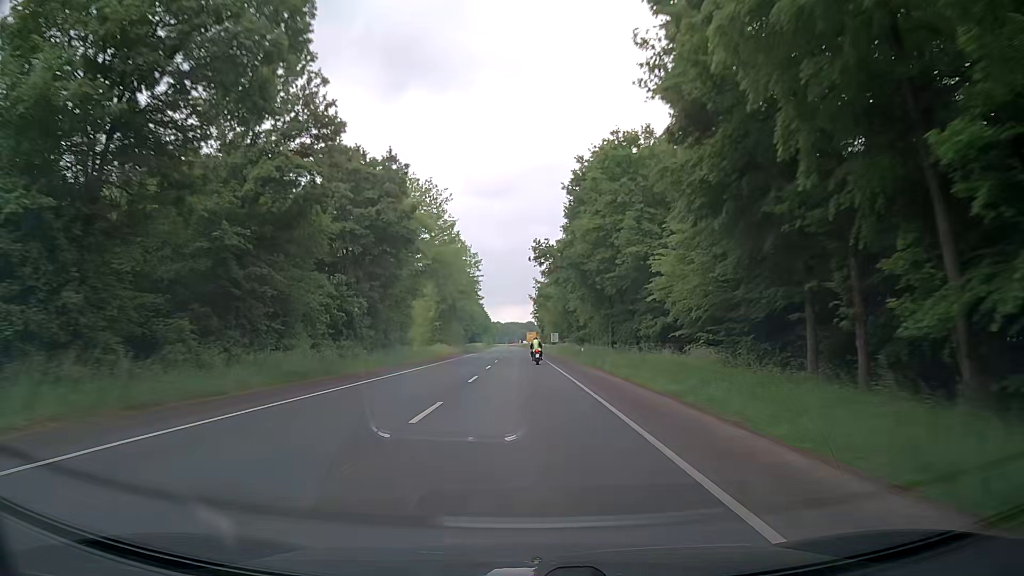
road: secondary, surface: asphalt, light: Day
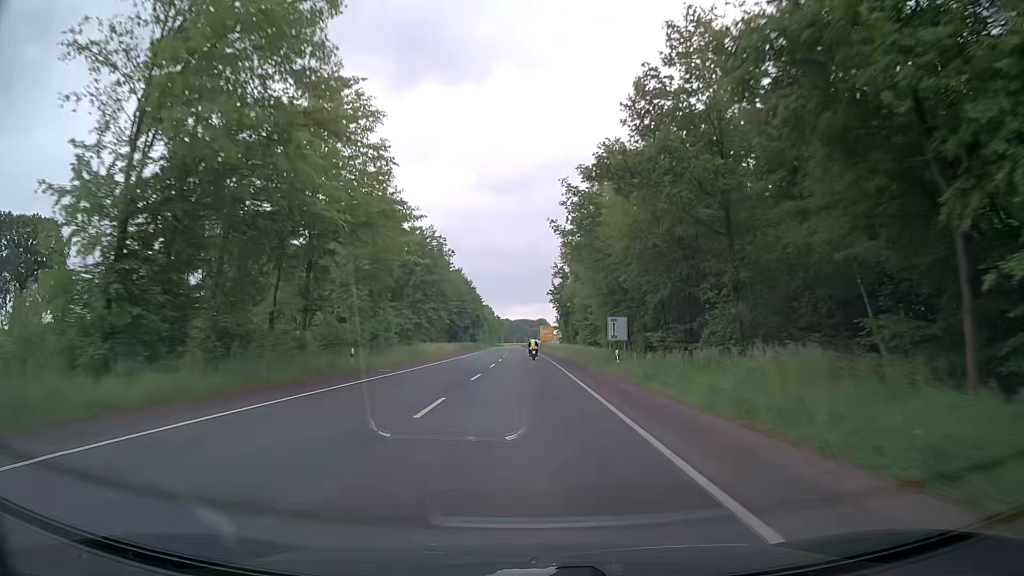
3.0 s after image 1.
(-0.5, +69.7) m; -1°
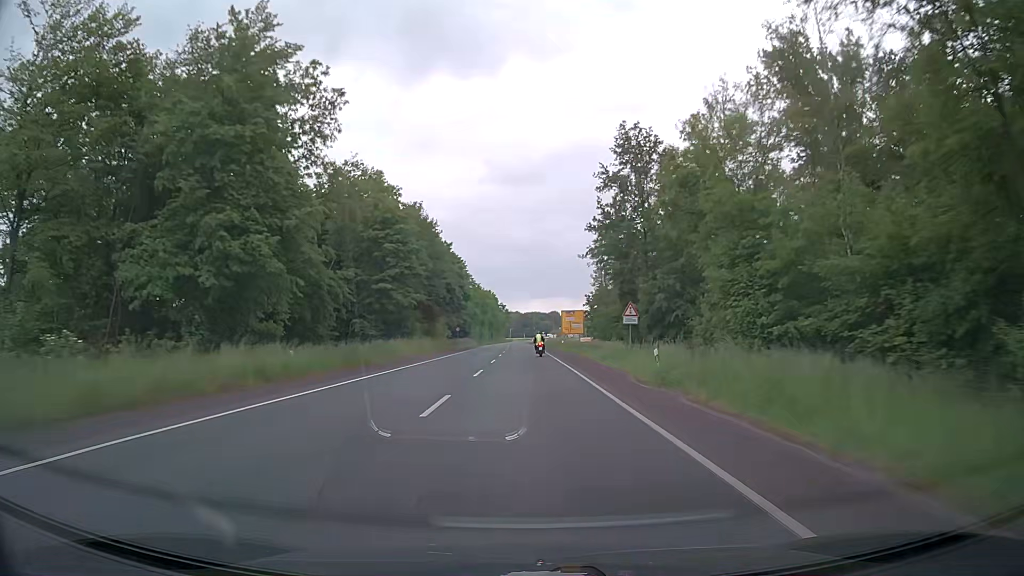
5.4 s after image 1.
(-0.3, +58.8) m; -1°
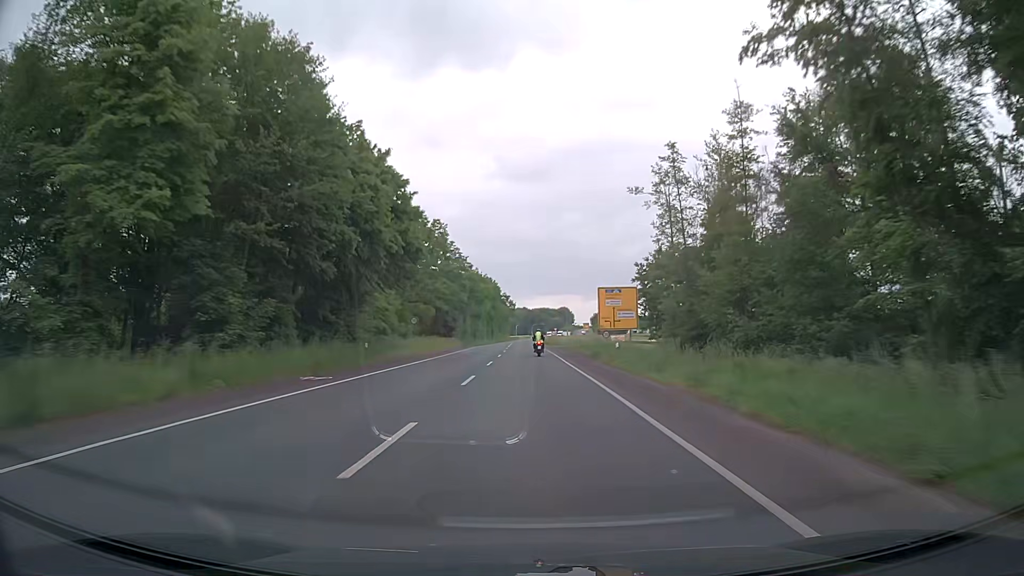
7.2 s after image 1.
(0.0, +39.7) m; -1°
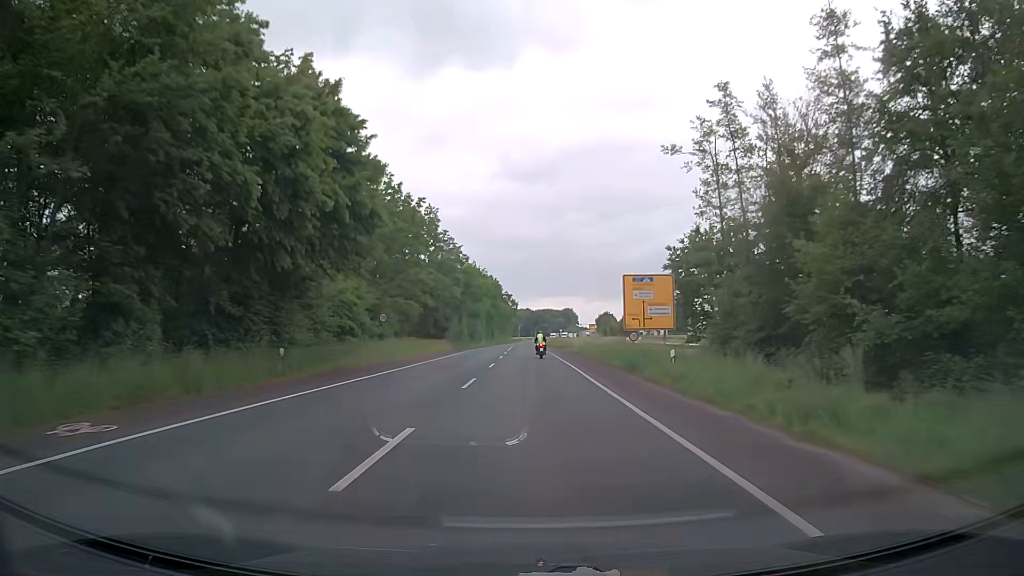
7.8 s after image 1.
(0.0, +12.0) m; 0°
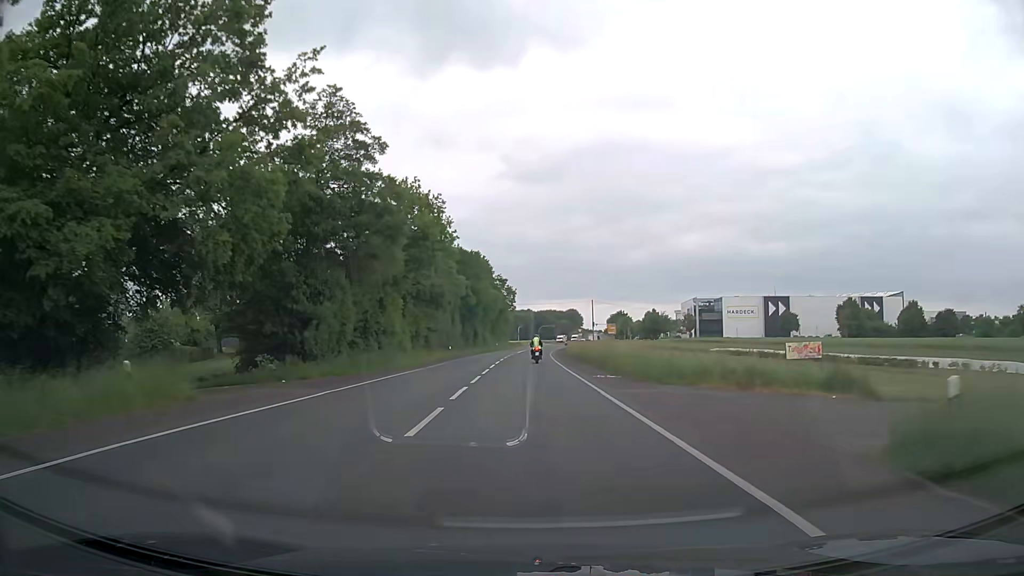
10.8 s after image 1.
(-0.4, +54.6) m; 0°
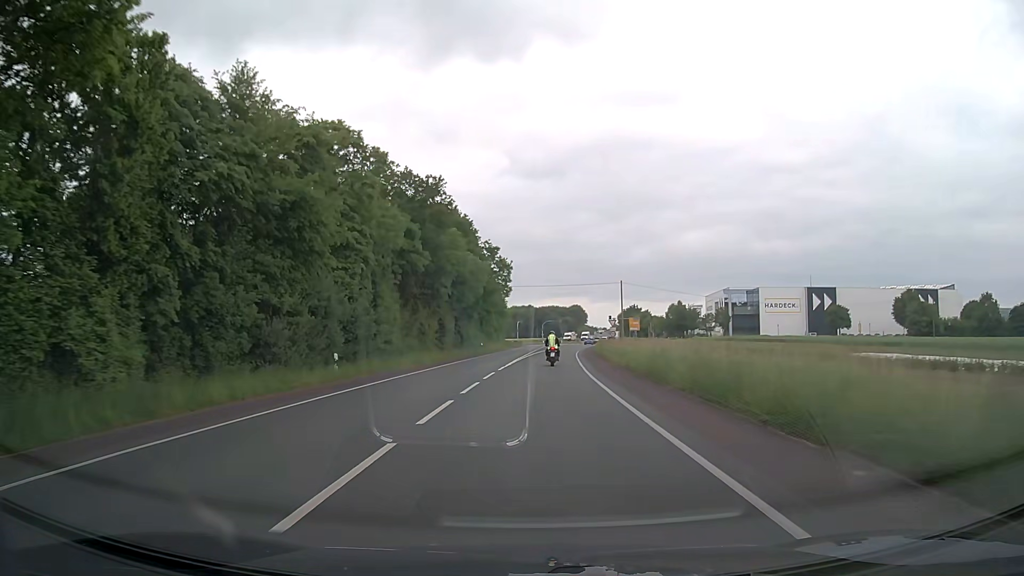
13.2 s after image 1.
(0.0, +40.2) m; 0°
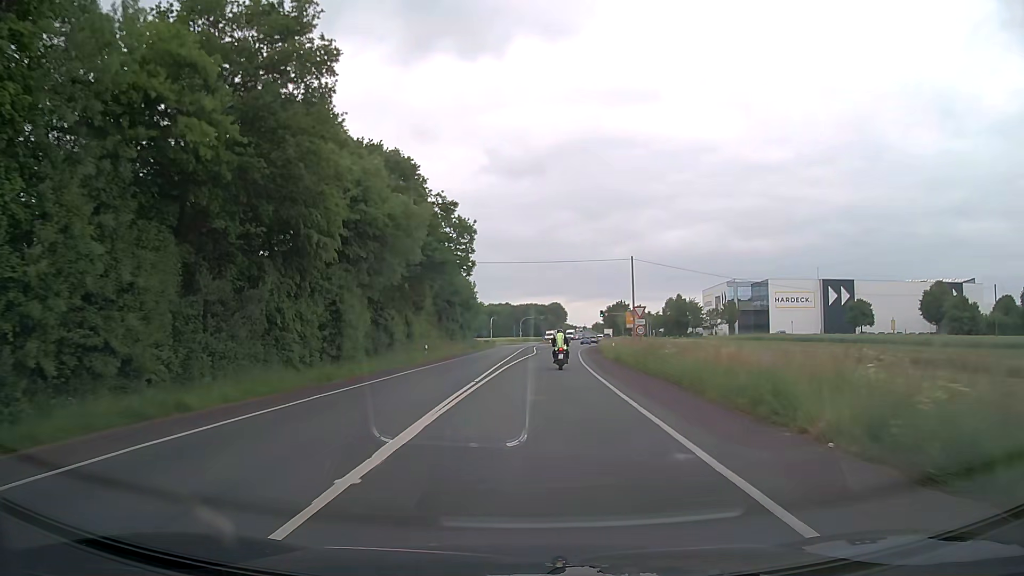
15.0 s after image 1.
(+0.4, +27.4) m; +2°
(0, +10) (0, +20) (+1, +30) (+1, +40) (+2, +50) (+3, +60) (+4, +70) (+4, +80) (+6, +90) (+7, +100) m
